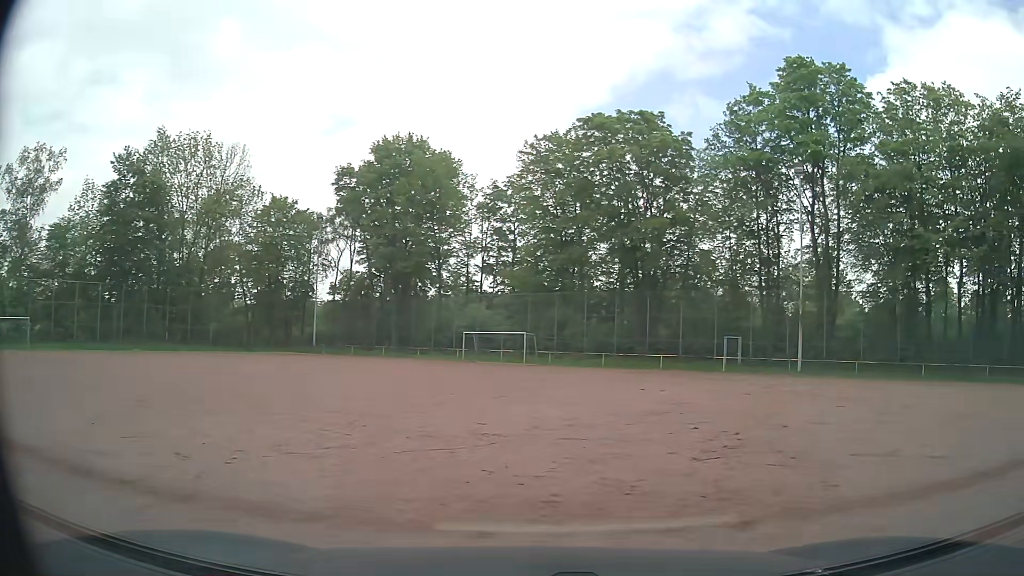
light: Day
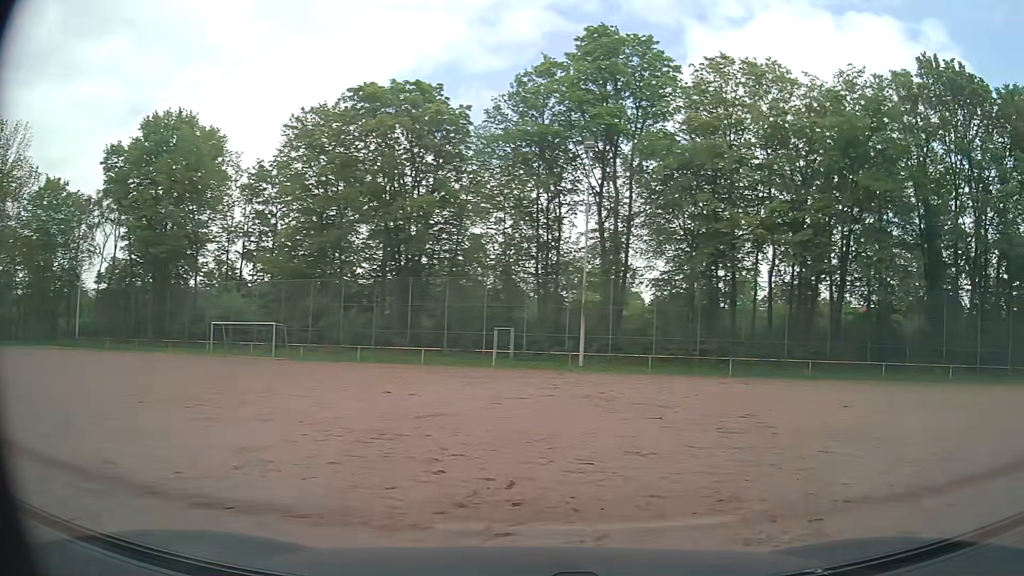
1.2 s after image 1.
(+0.8, +4.5) m; +19°
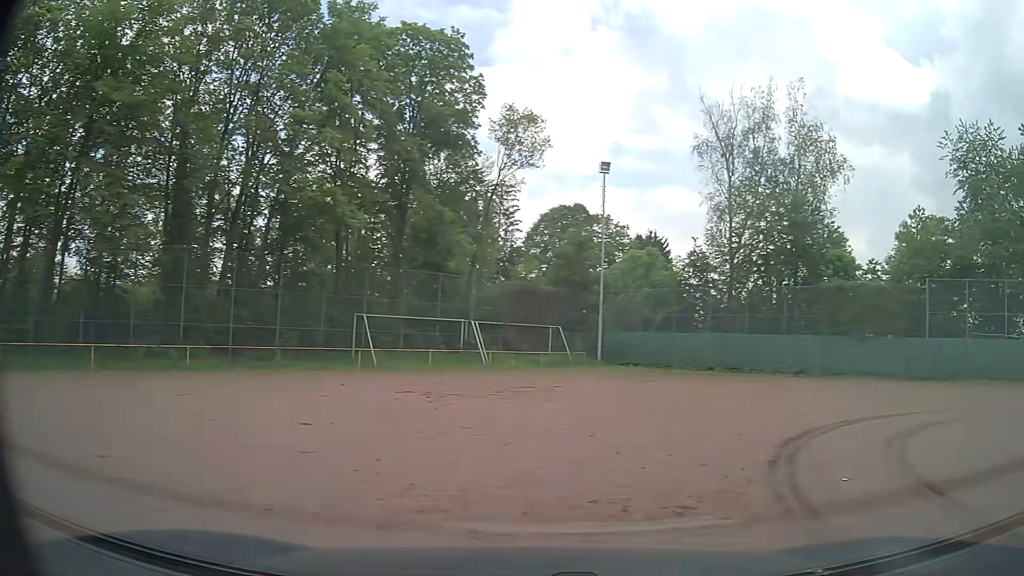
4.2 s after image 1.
(+5.3, +8.8) m; +65°
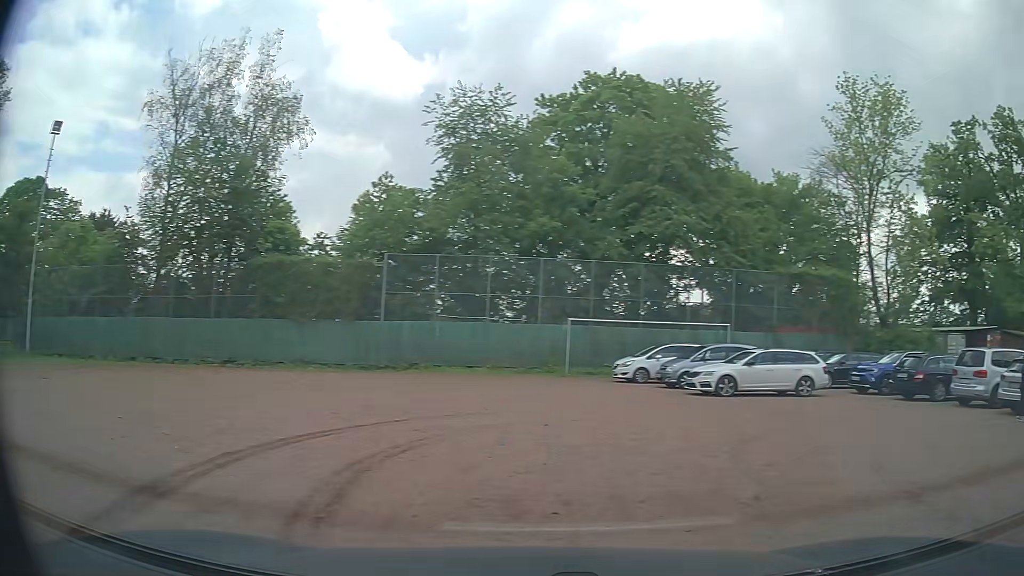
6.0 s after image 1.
(+1.9, +5.2) m; +47°
